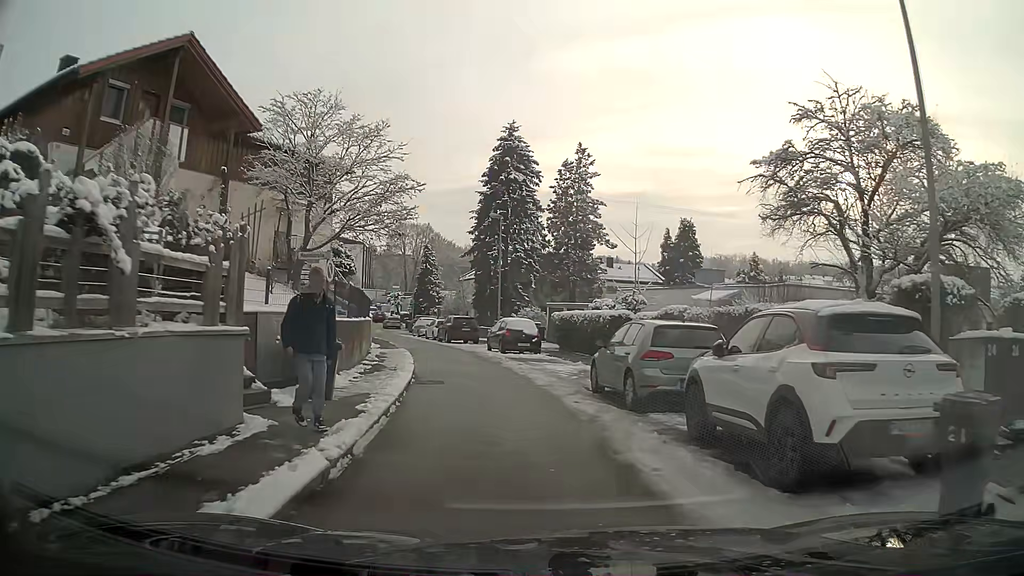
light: Day
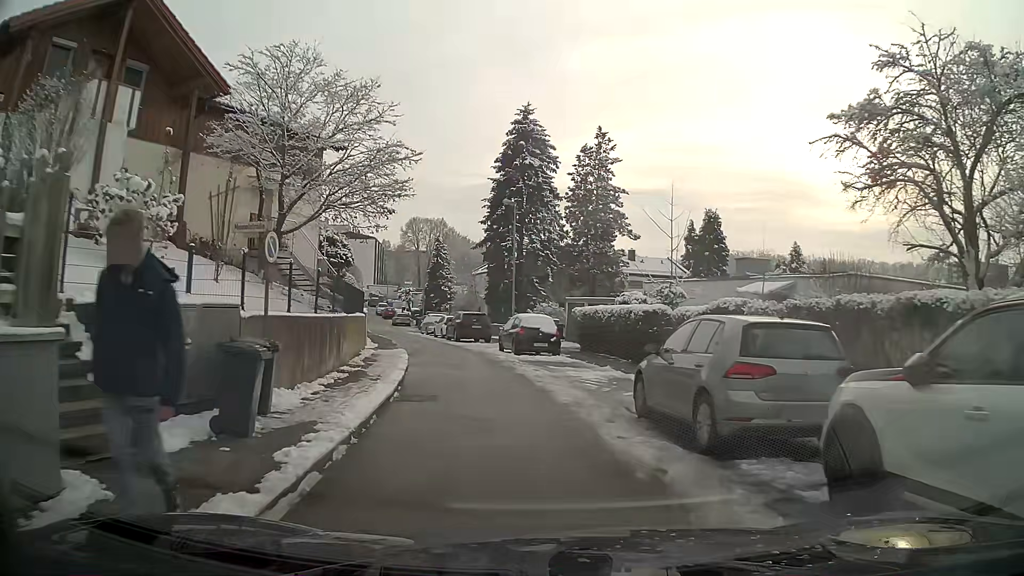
(-0.1, +3.7) m; -2°
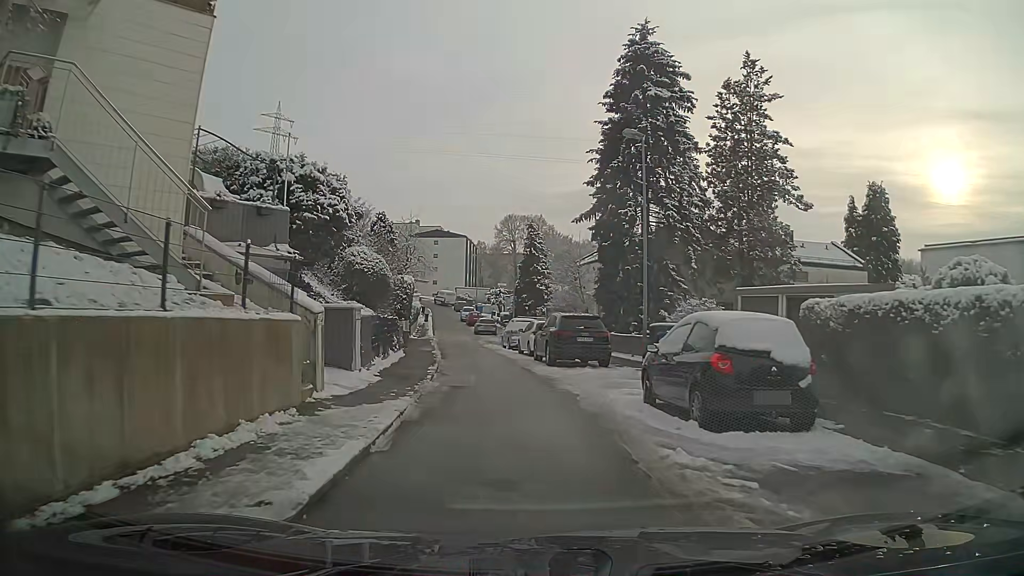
(-1.3, +15.8) m; -9°
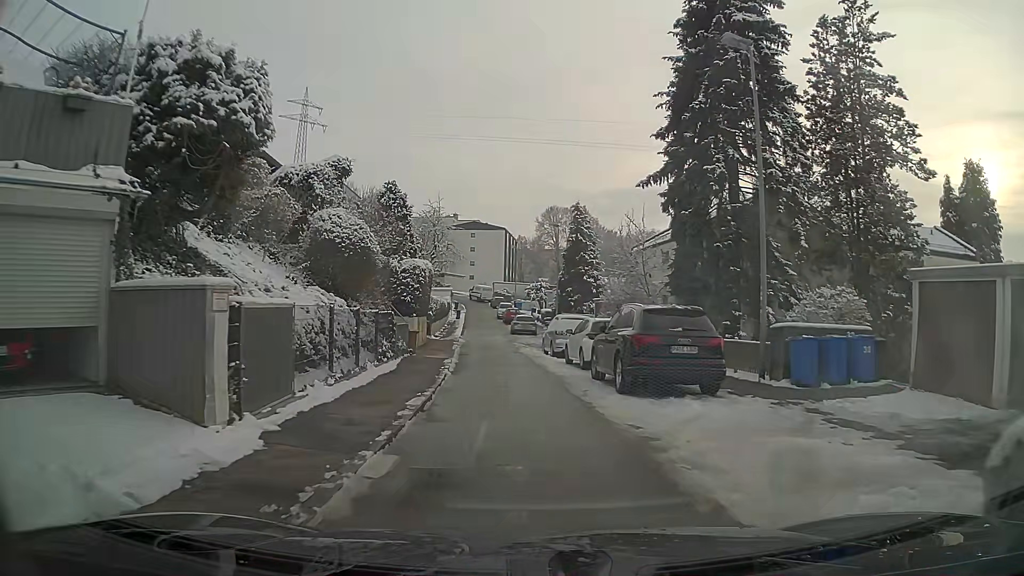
(-0.3, +8.5) m; -3°
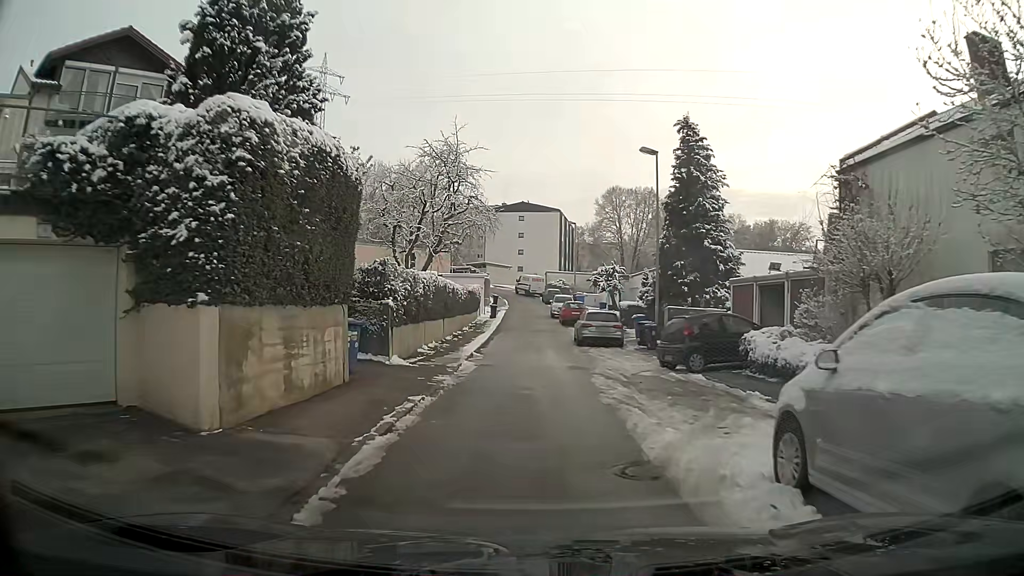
(-1.0, +22.3) m; -4°
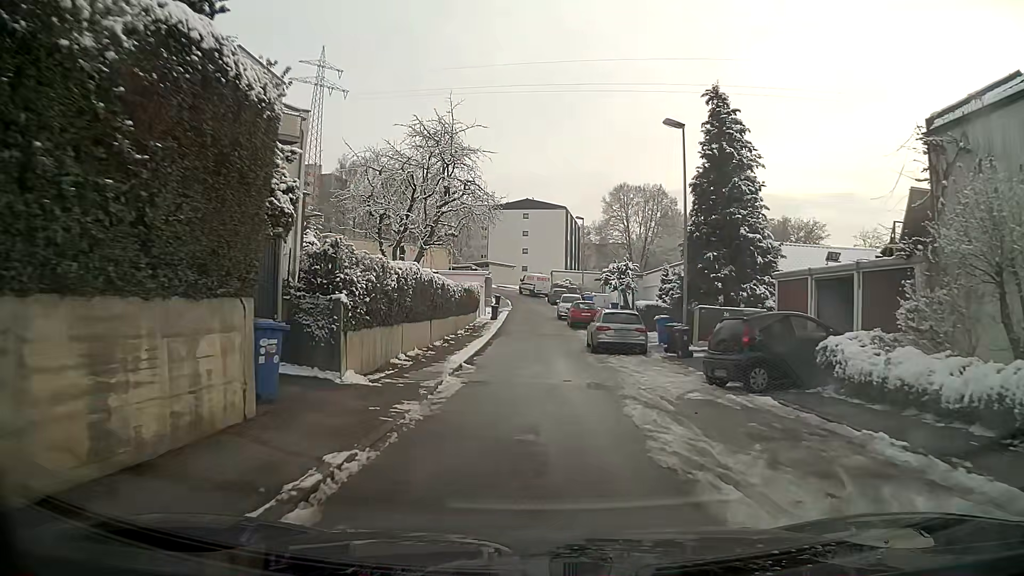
(0.0, +4.4) m; 0°
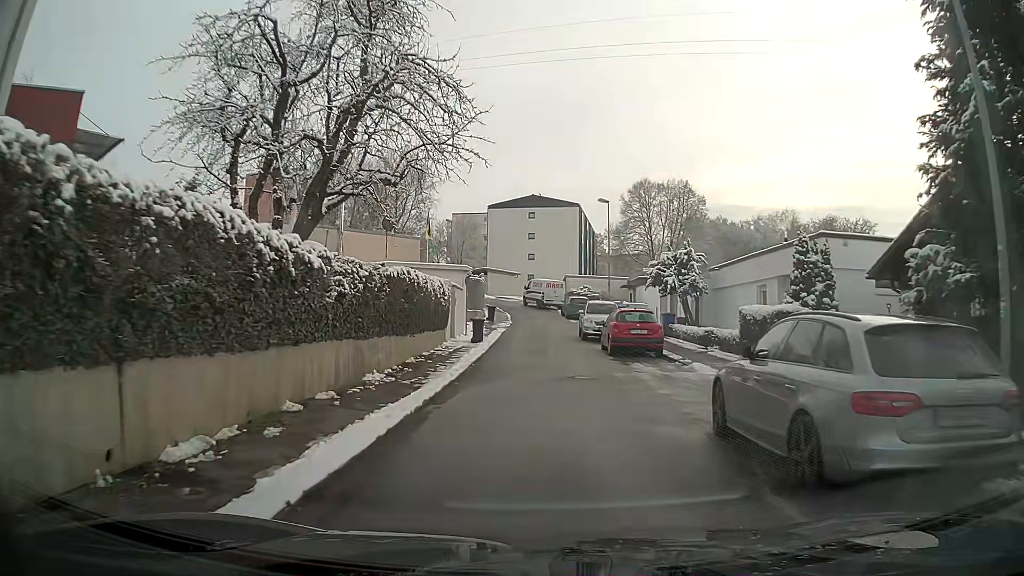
(0.0, +17.0) m; 0°
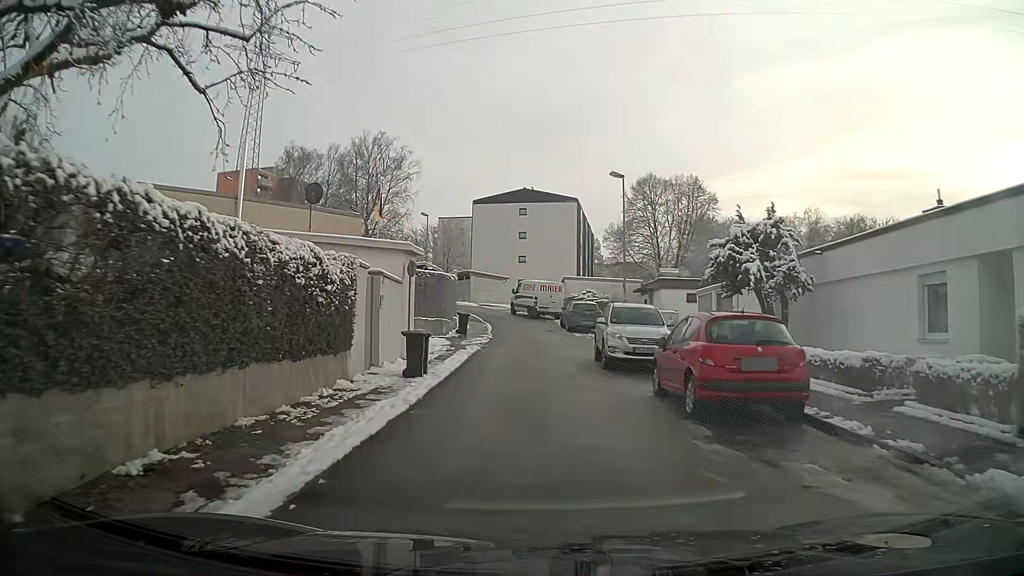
(+0.1, +11.8) m; +1°
(0, +10) (0, +20) (0, +30) (-2, +40) (-5, +49) (-10, +58) (-17, +65) (-26, +71) (-30, +79) (-26, +88) m
